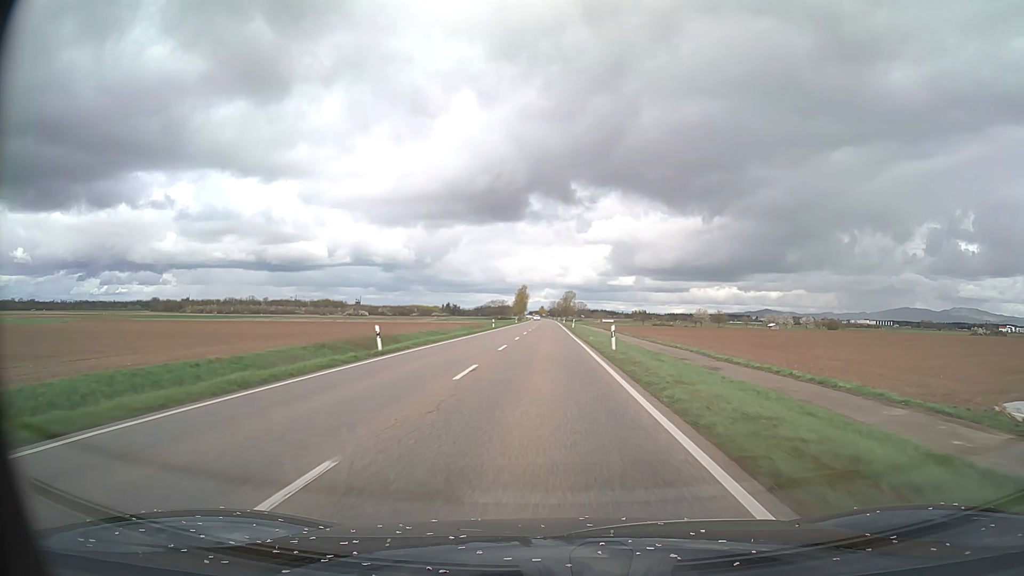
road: primary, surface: asphalt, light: Day
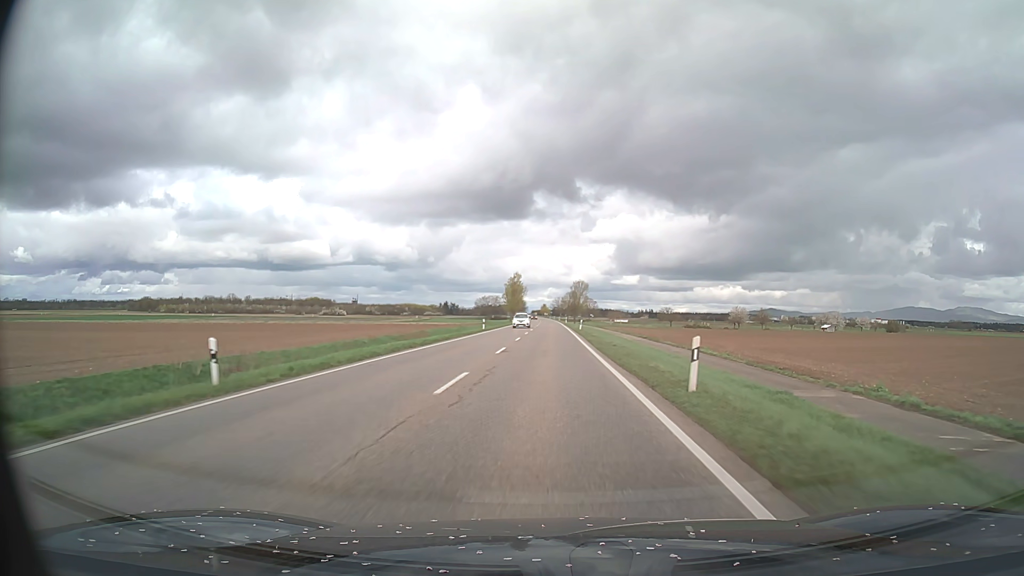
(-0.2, +62.6) m; 0°
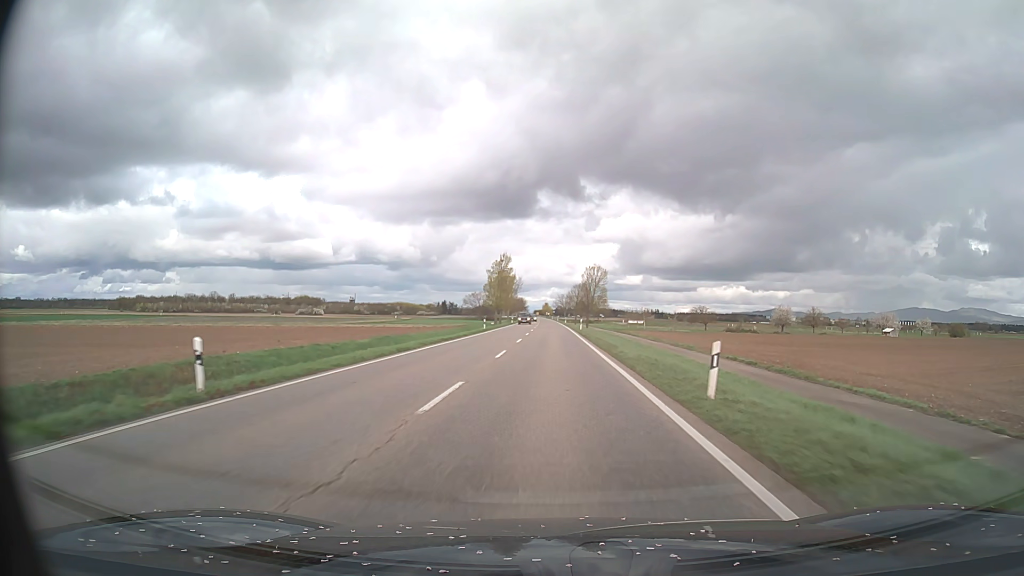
(-0.1, +50.1) m; 0°
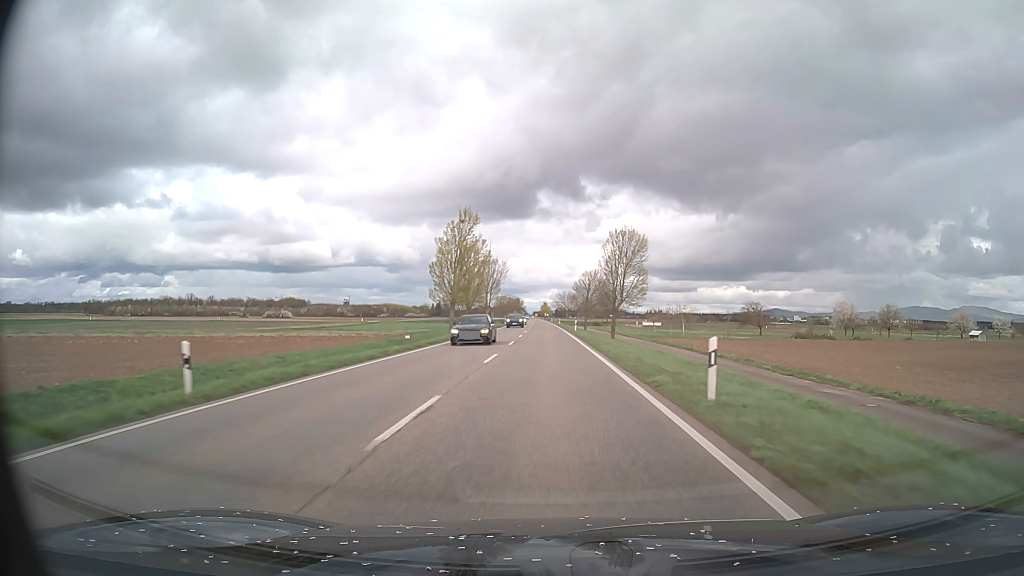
(+0.1, +50.2) m; 0°
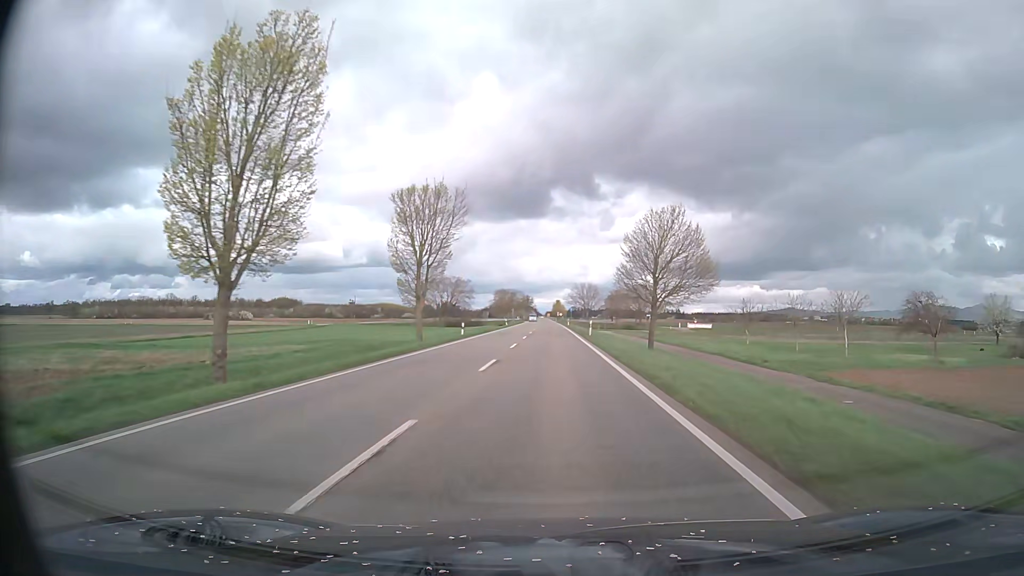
(-0.5, +62.7) m; -1°
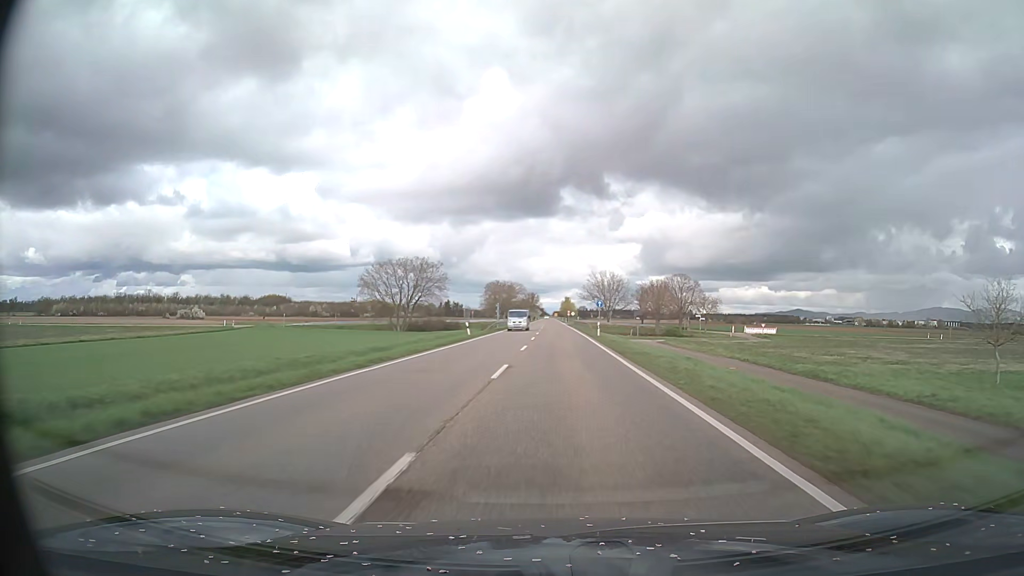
(-0.3, +50.0) m; 0°
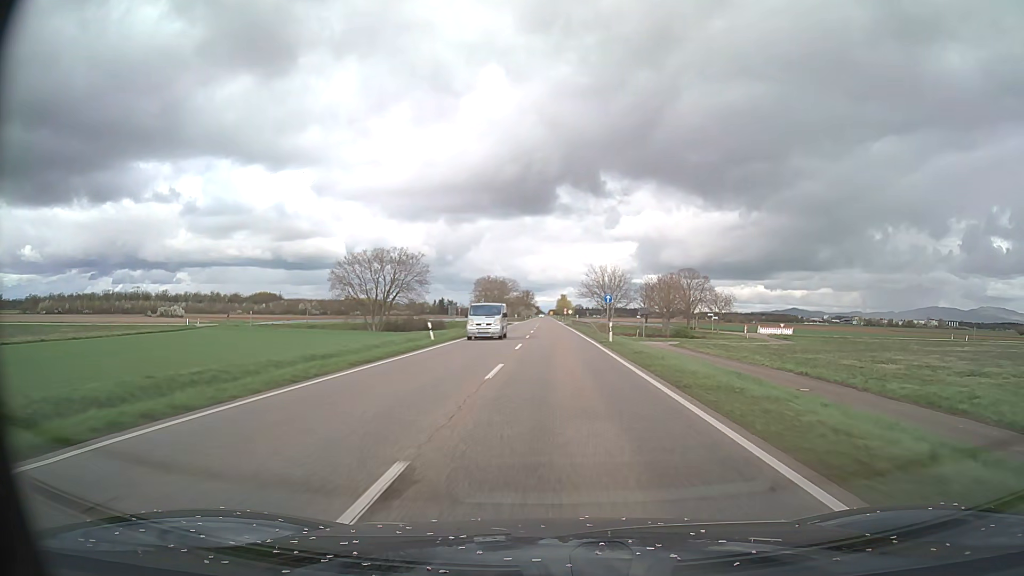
(0.0, +12.5) m; 0°
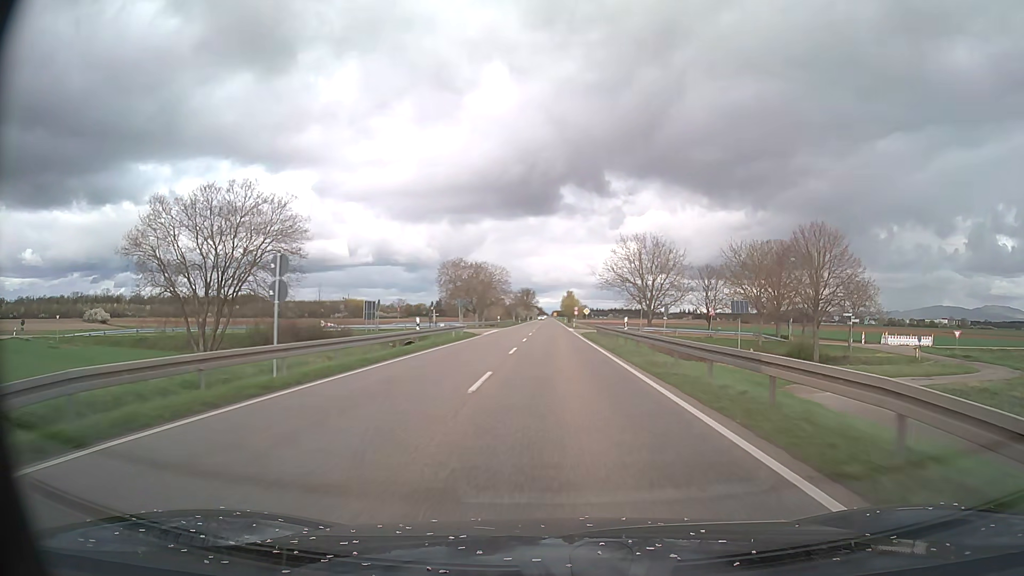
(-0.2, +50.0) m; 0°
(0, +10) (0, +20) (0, +30) (0, +40) (0, +50) (0, +60) (0, +70) (0, +80) (0, +90) (0, +100) m
